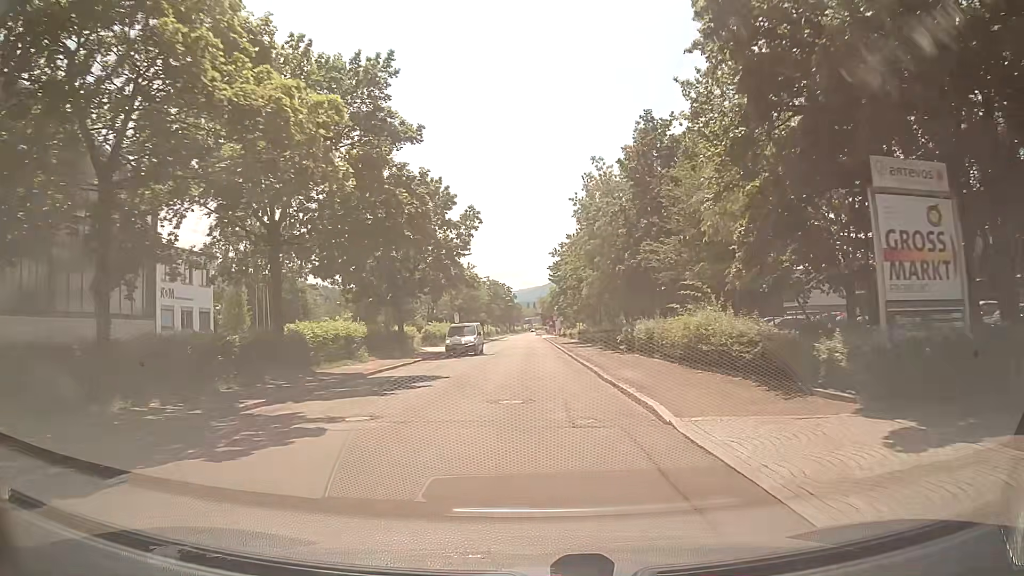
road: unclassified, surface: asphalt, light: Day
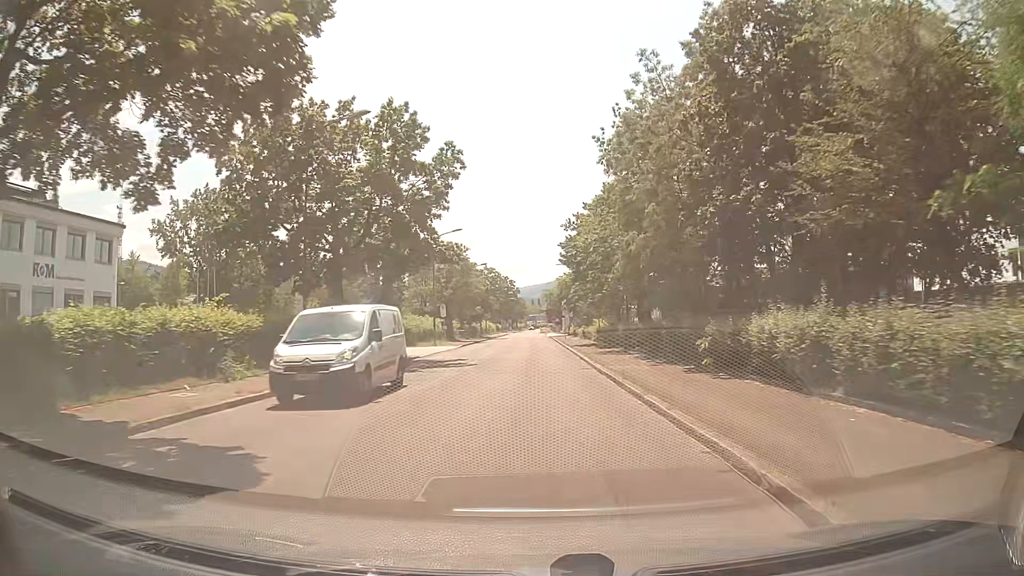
(-0.2, +14.6) m; 0°
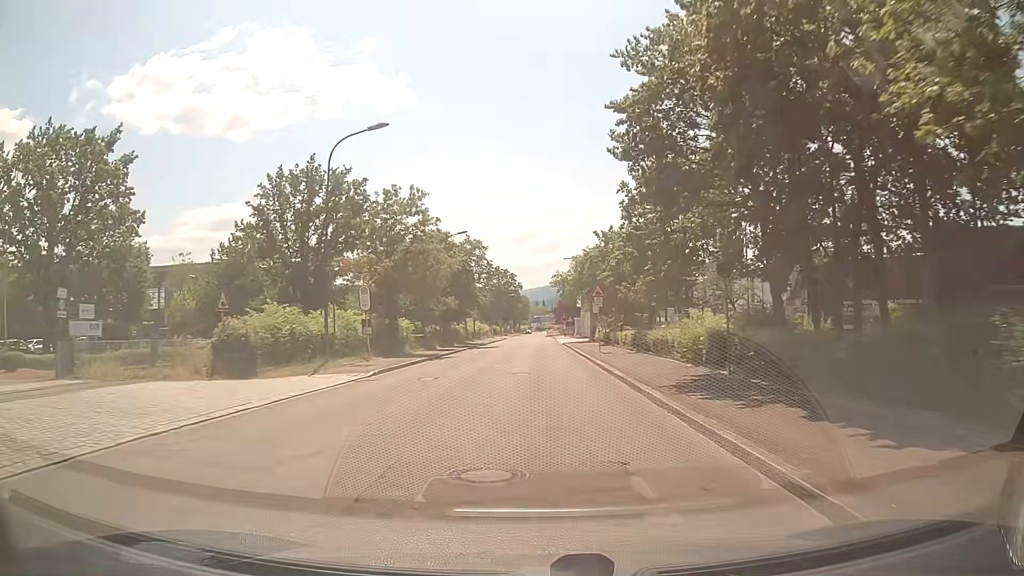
(-0.3, +29.6) m; -1°
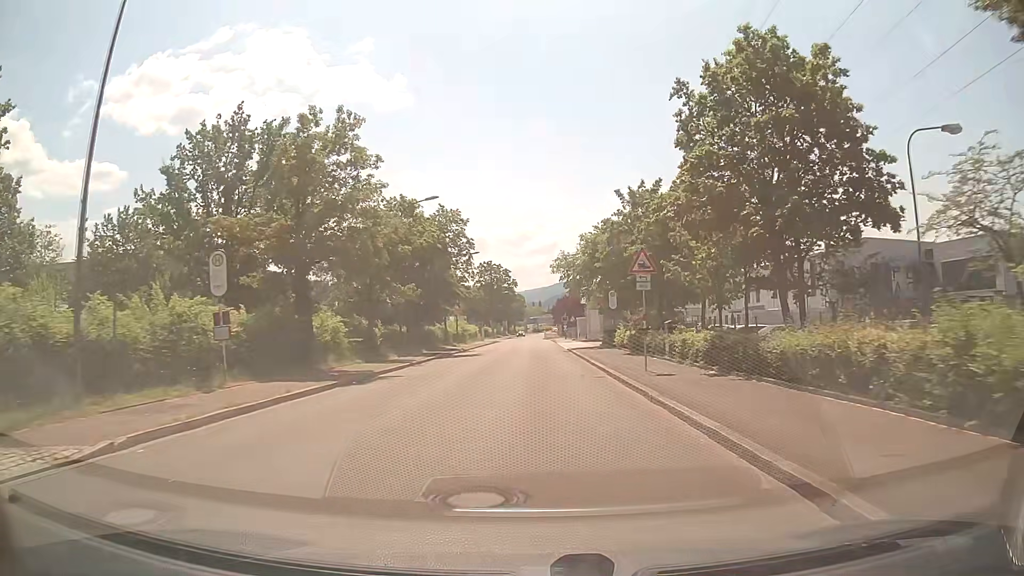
(+0.1, +15.0) m; +1°
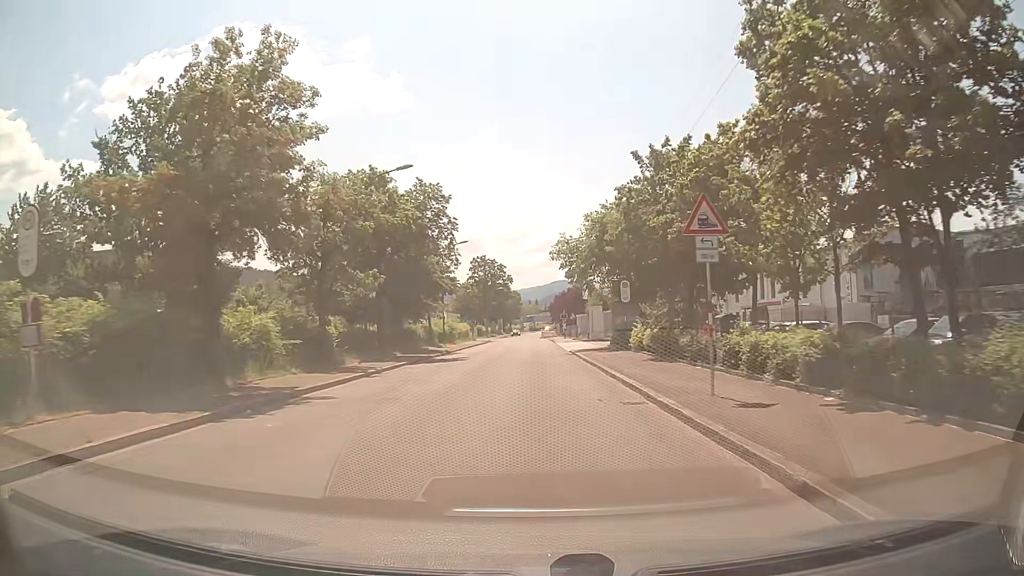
(0.0, +7.5) m; -1°
